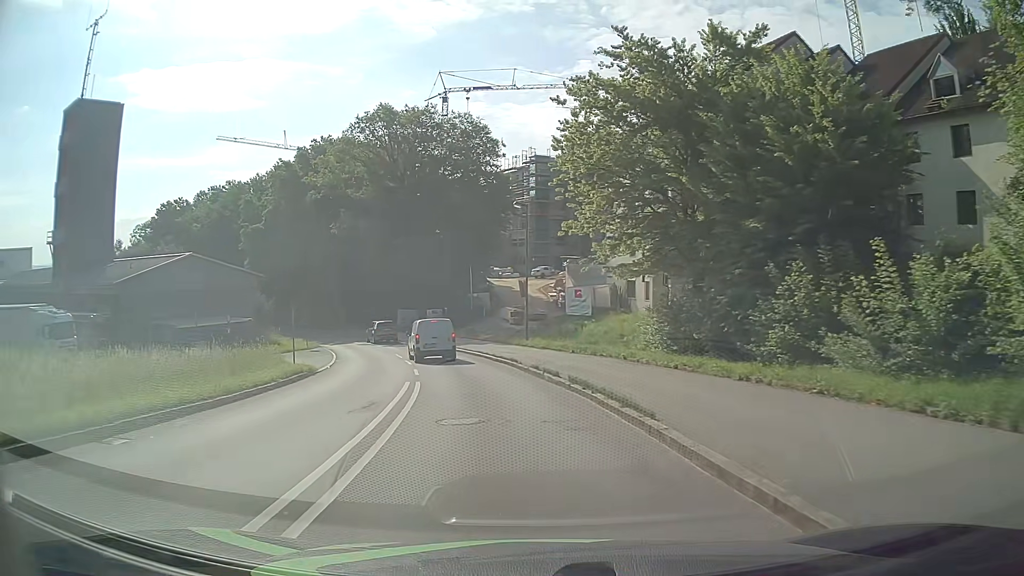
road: tertiary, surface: asphalt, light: Day
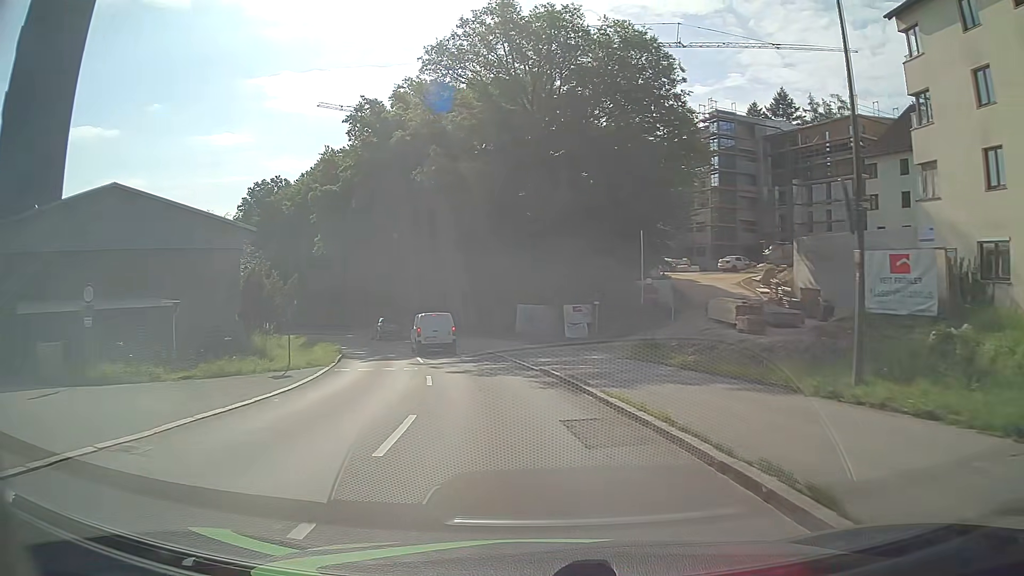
(-3.2, +26.7) m; -14°
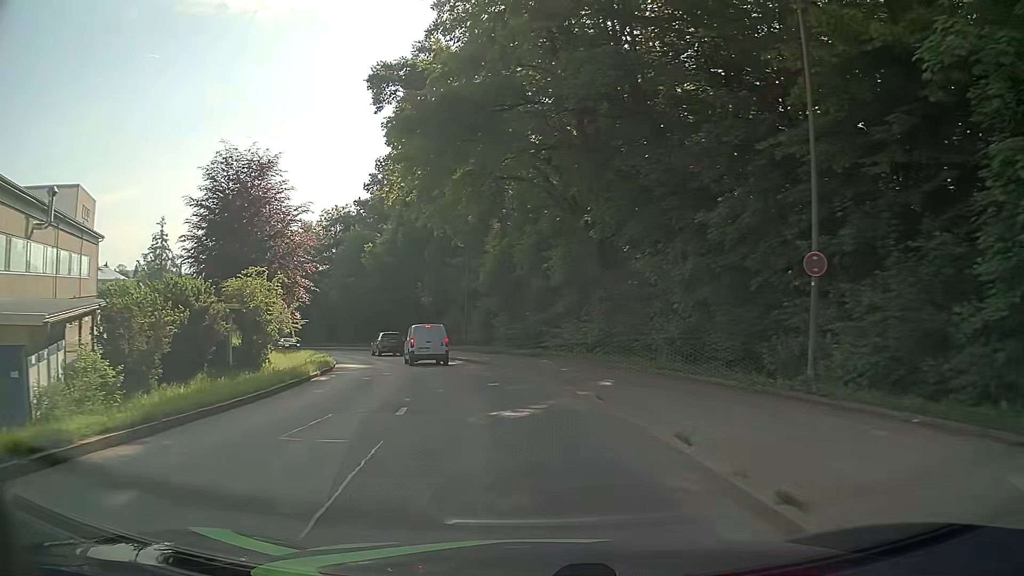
(-4.4, +34.3) m; -16°
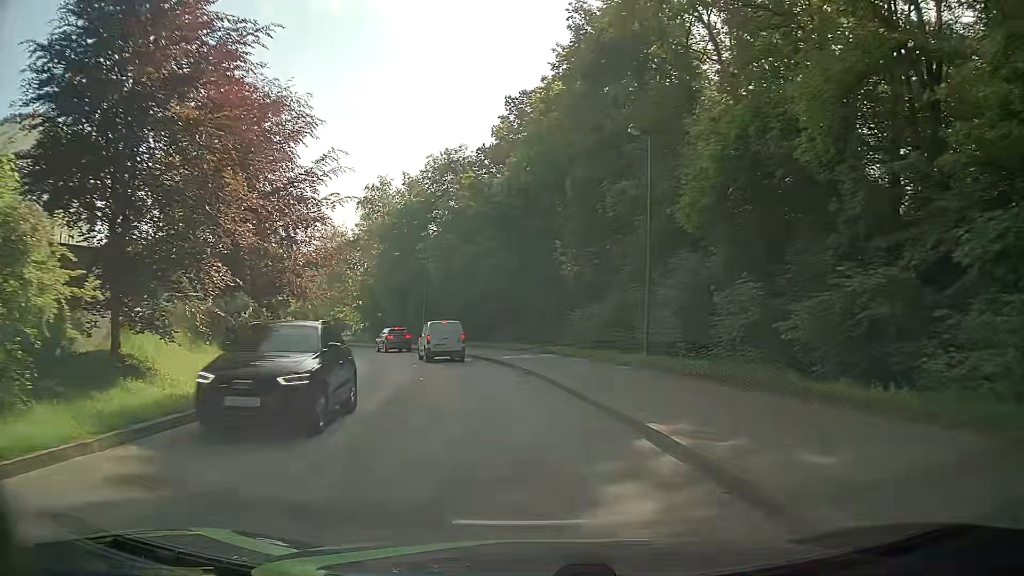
(-3.4, +27.3) m; -14°
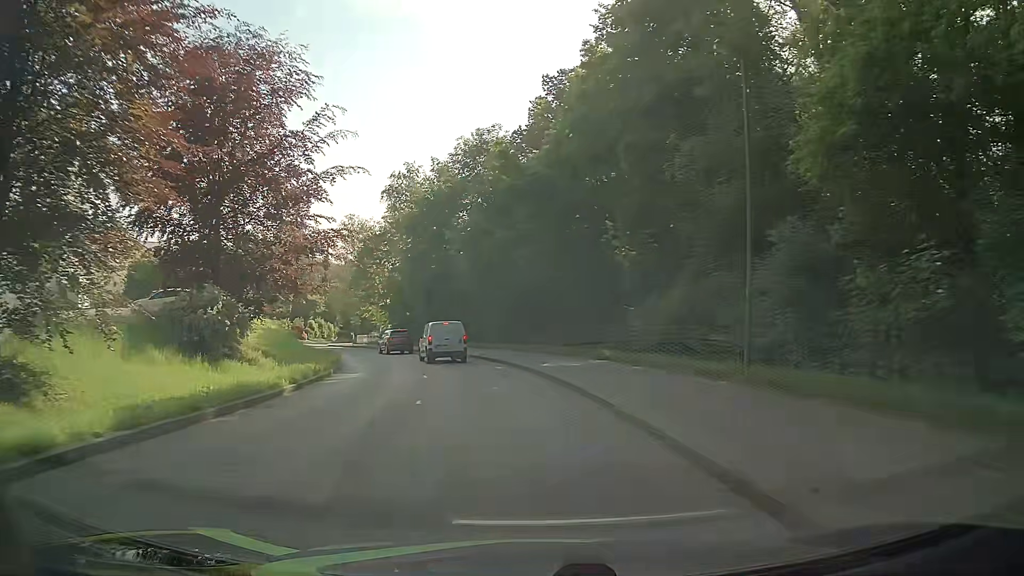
(-0.1, +6.9) m; -2°
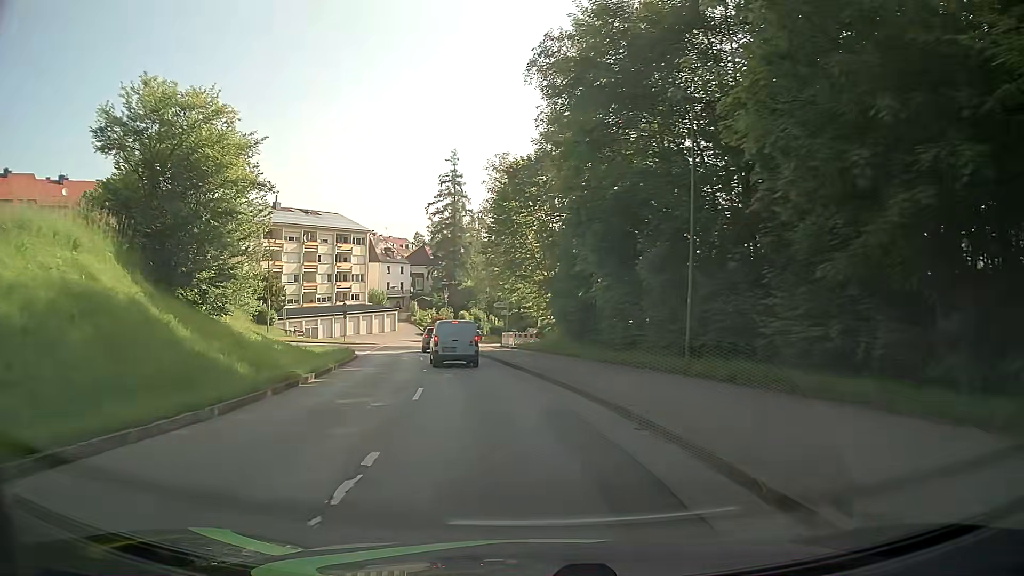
(-5.0, +34.2) m; -17°
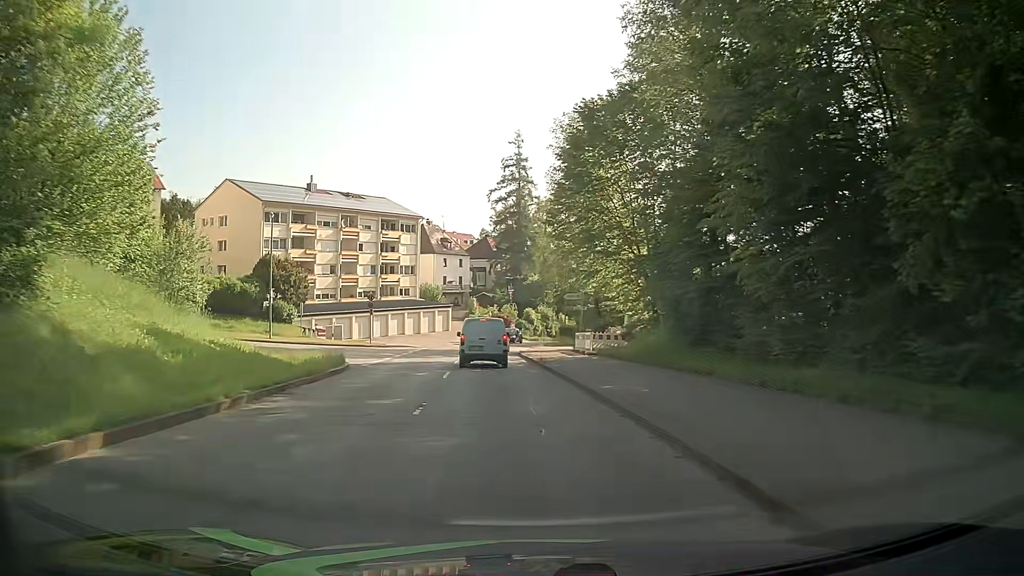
(-0.8, +13.0) m; -7°
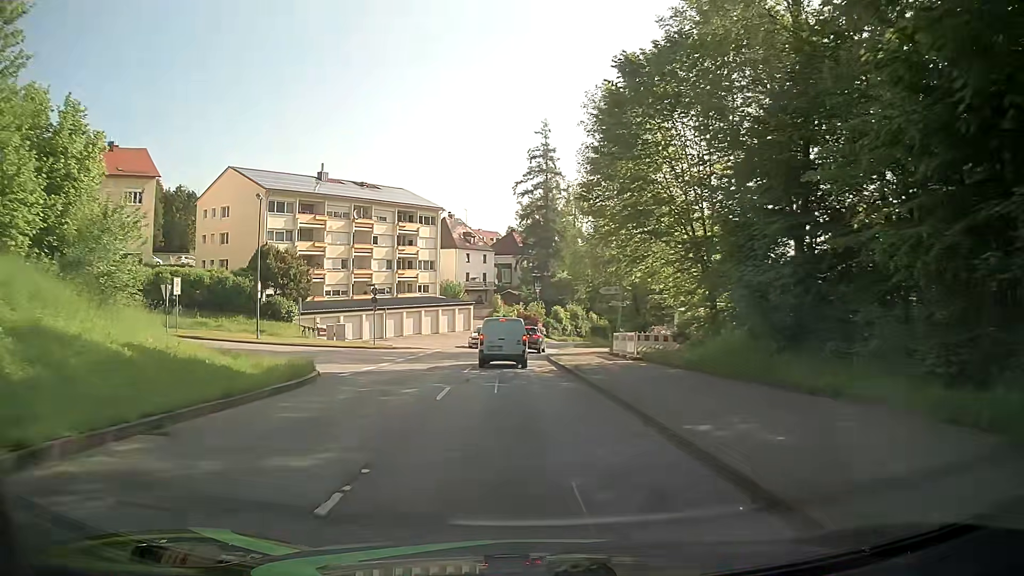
(-0.1, +6.2) m; -2°
(0, +10) (-1, +20) (-1, +30) (-1, +40) (0, +50) (+1, +60) (+4, +69) (+7, +79) (+11, +88) (+14, +98) m
